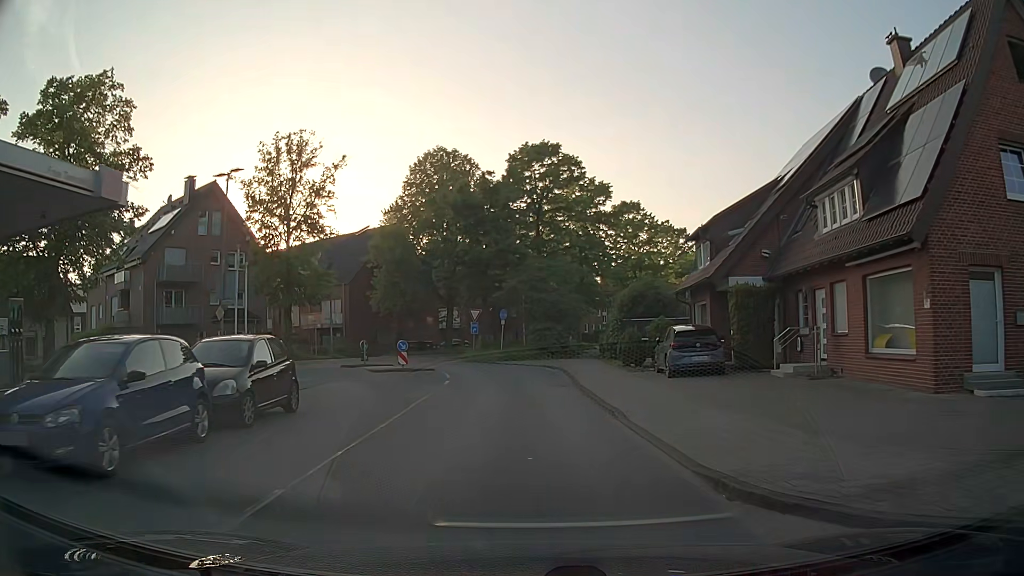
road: residential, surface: asphalt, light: Day
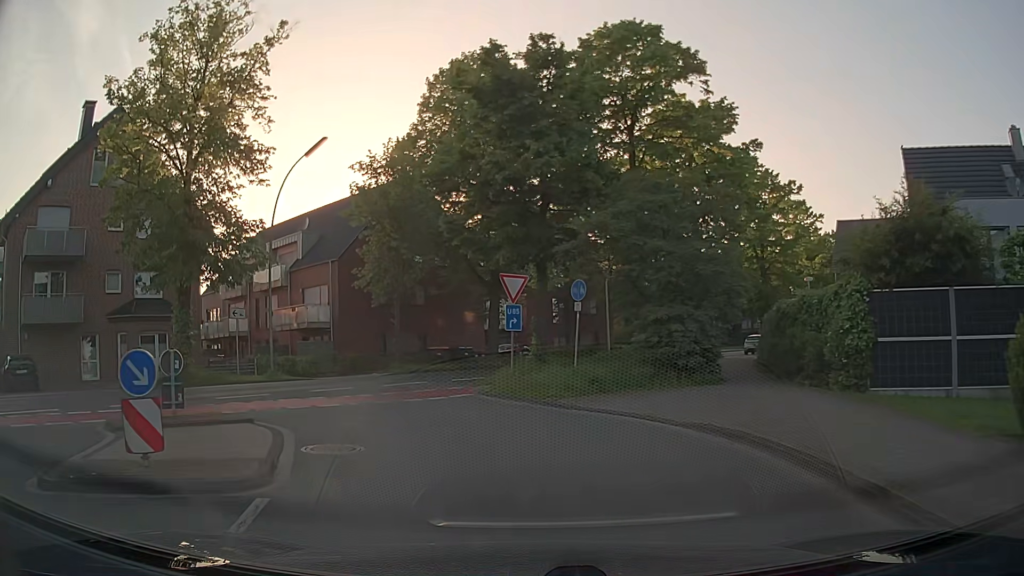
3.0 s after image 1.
(-0.7, +21.4) m; -5°
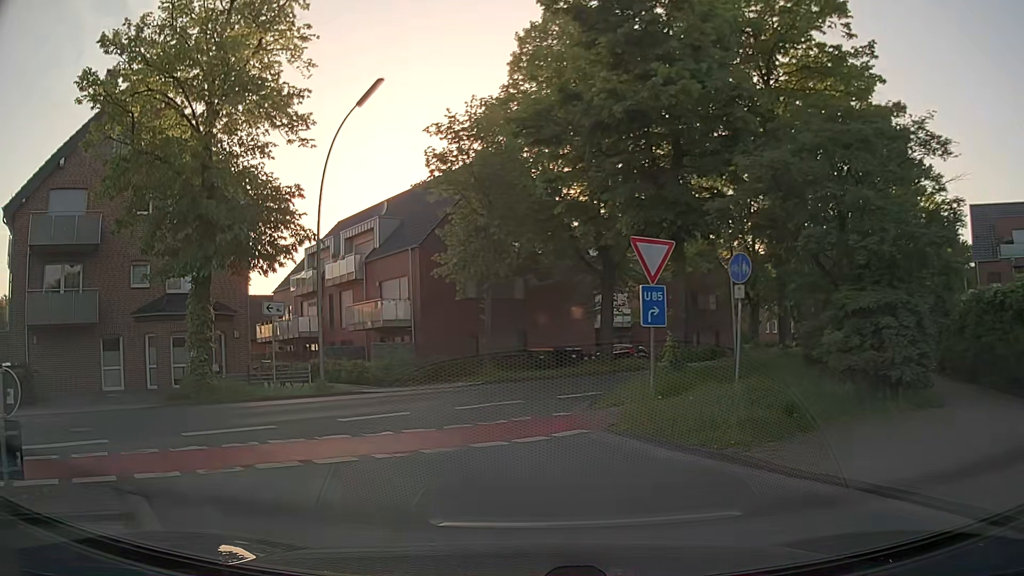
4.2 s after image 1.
(-0.5, +6.1) m; -10°
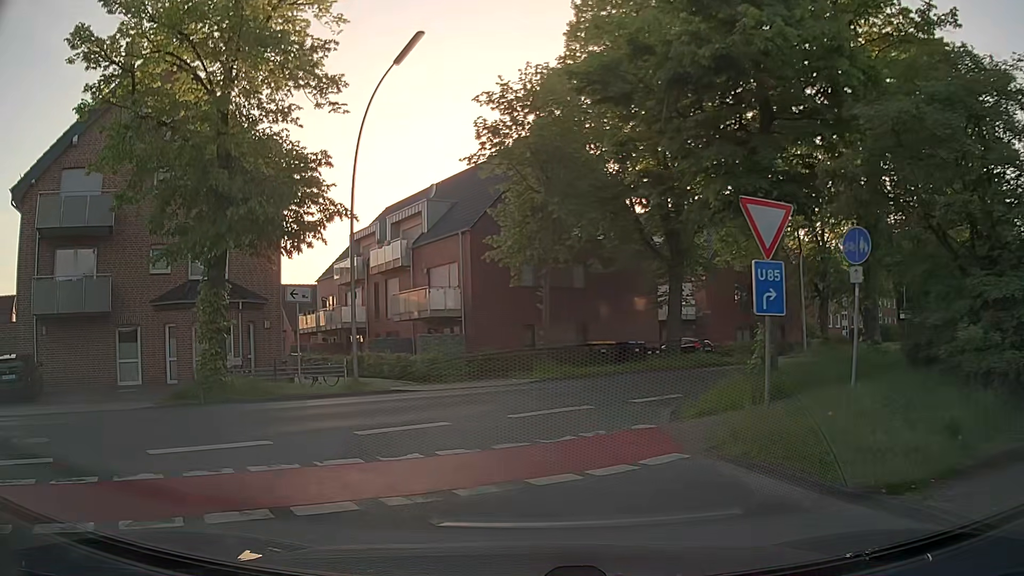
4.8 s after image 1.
(-0.1, +2.6) m; -5°
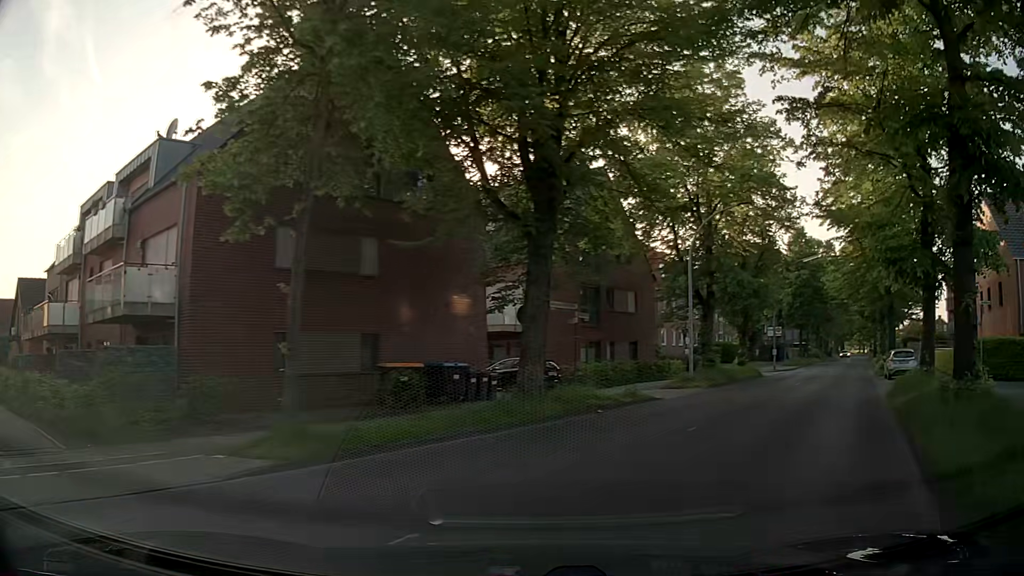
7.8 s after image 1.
(+0.6, +13.0) m; +20°
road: secondary
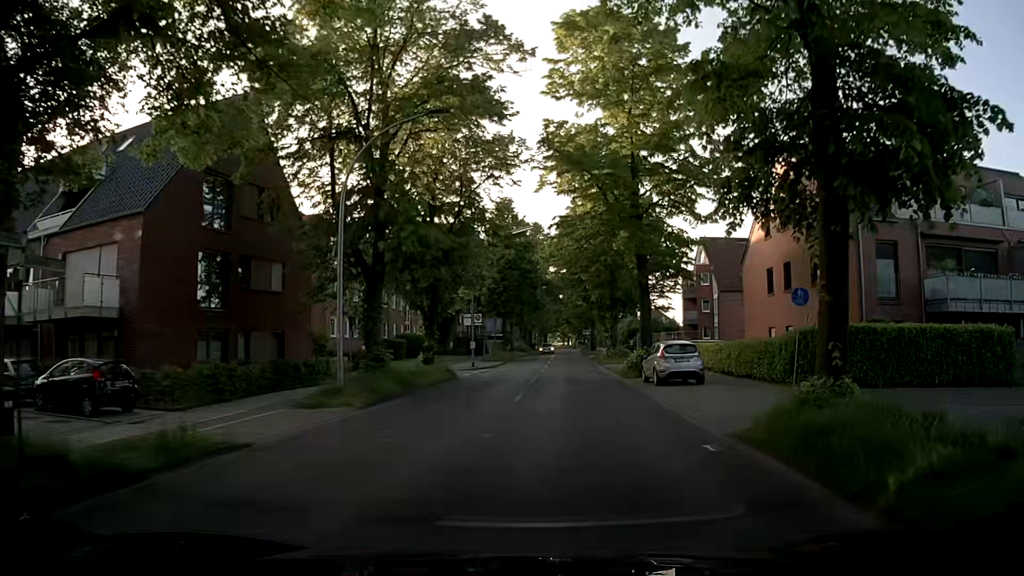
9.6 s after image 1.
(+2.9, +11.2) m; +24°
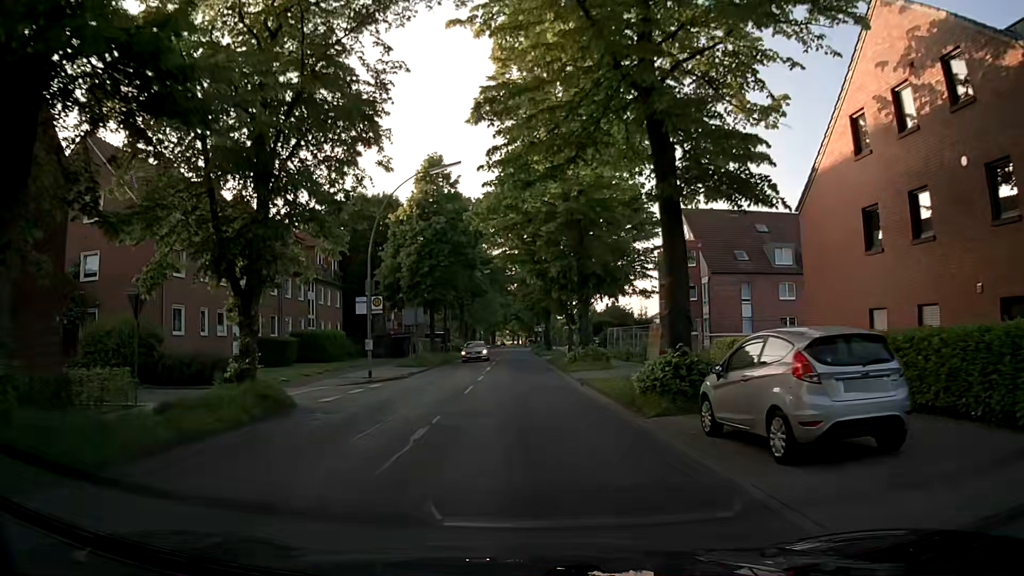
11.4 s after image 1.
(+1.0, +15.9) m; +5°
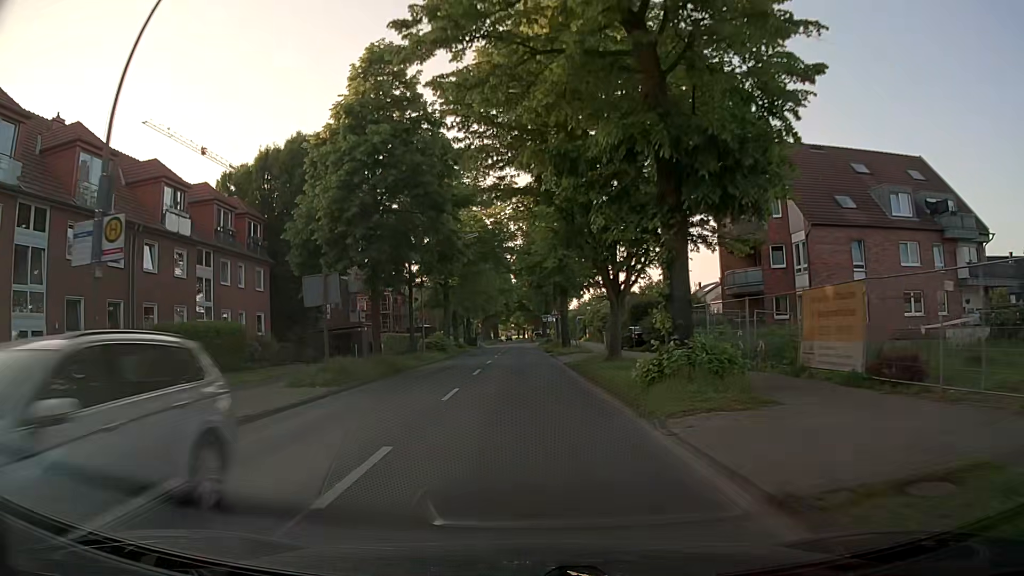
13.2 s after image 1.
(-0.1, +20.0) m; 0°
